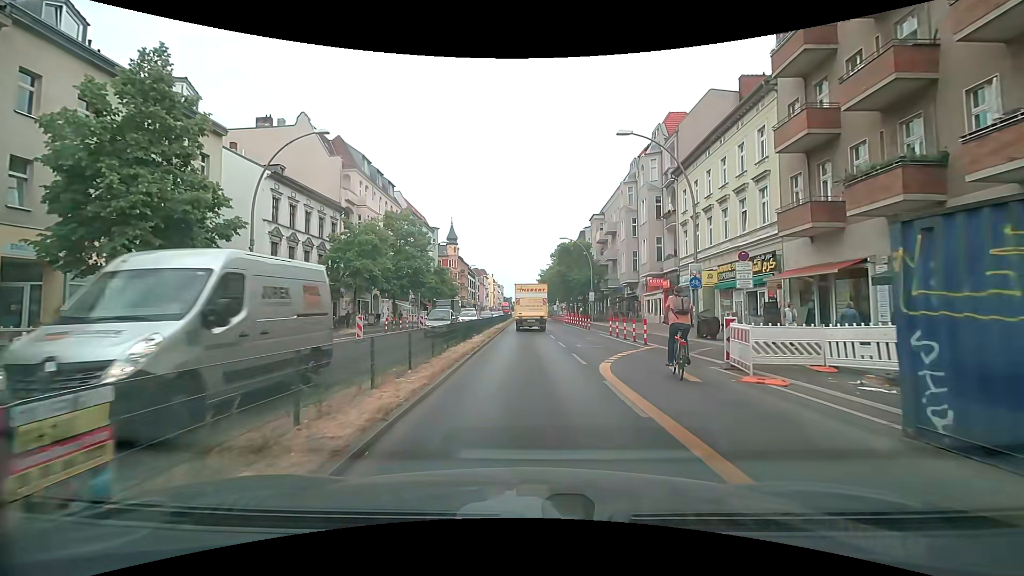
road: primary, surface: asphalt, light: Day
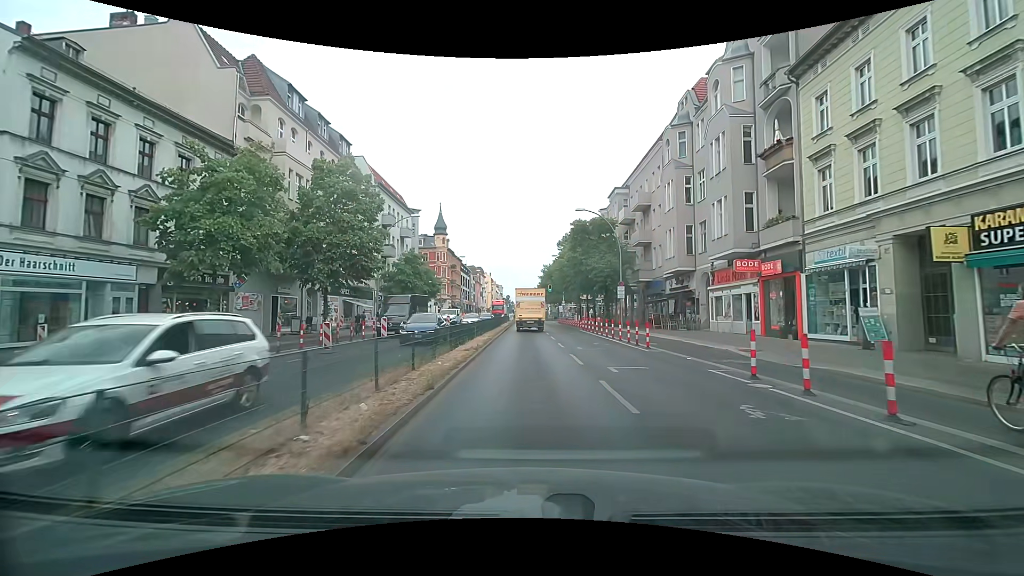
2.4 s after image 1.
(+0.3, +17.8) m; +1°
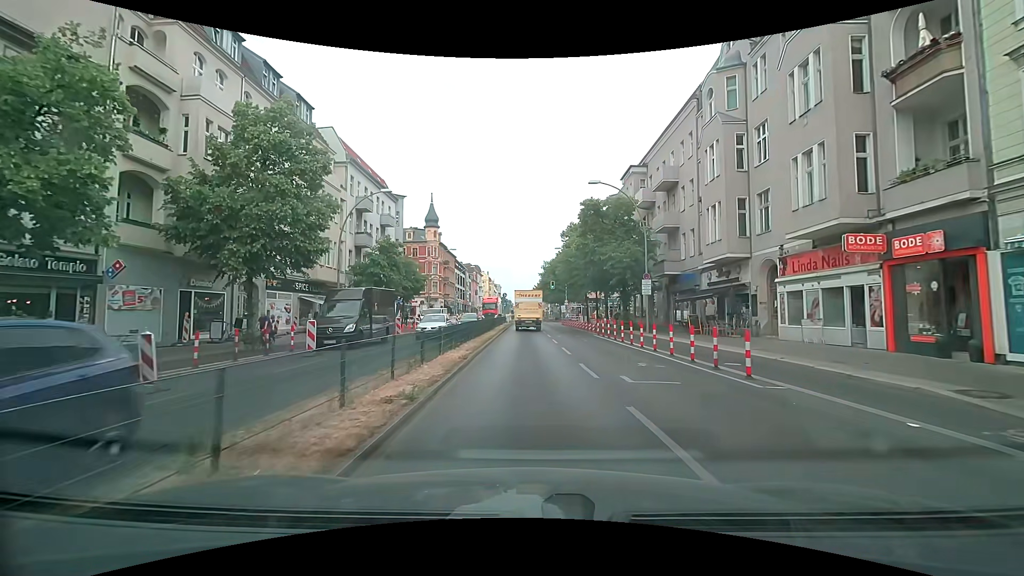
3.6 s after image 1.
(0.0, +9.1) m; 0°
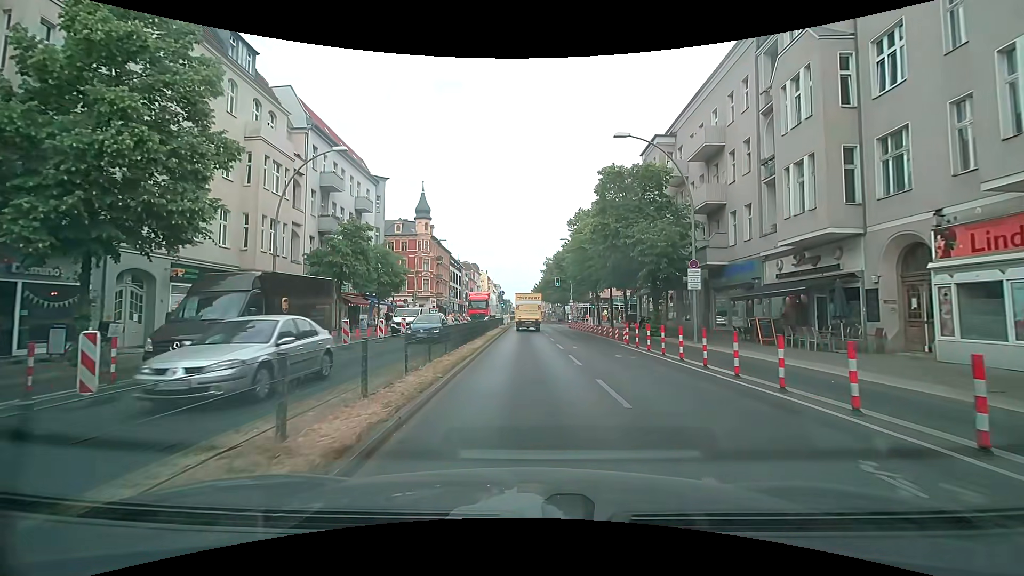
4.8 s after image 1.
(+0.1, +9.2) m; 0°
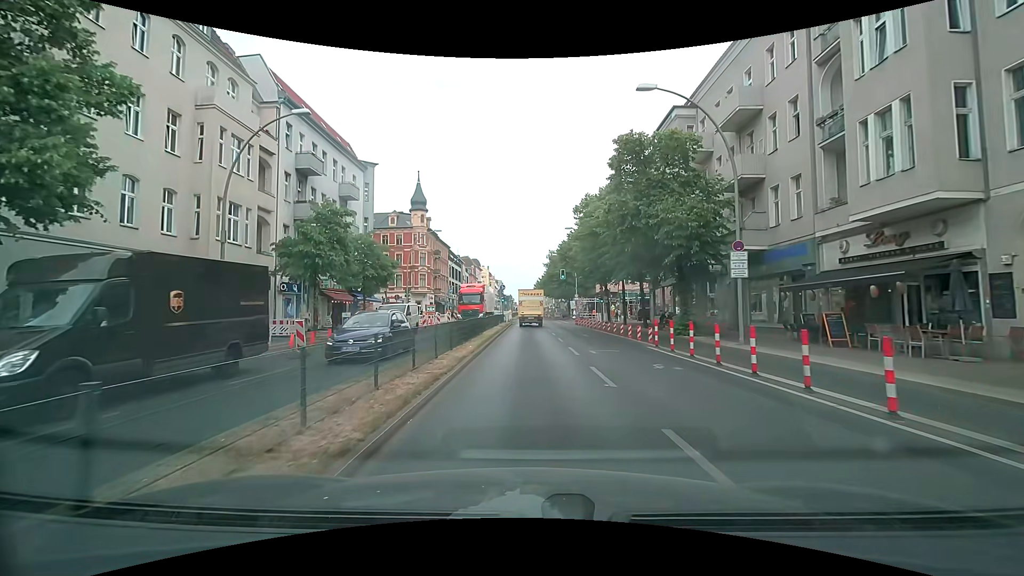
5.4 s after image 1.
(0.0, +4.7) m; -1°
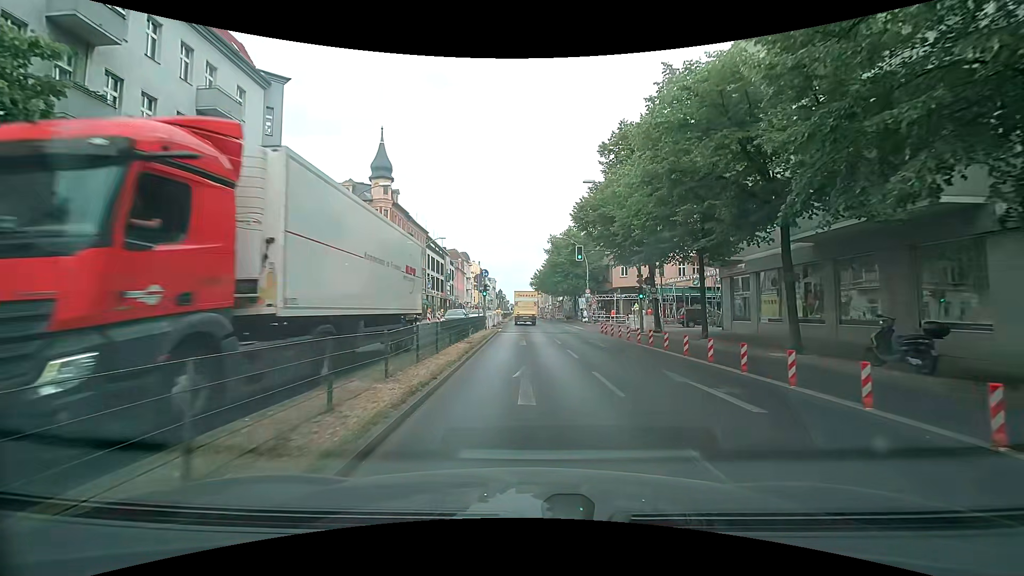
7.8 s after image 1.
(+0.2, +19.5) m; +2°
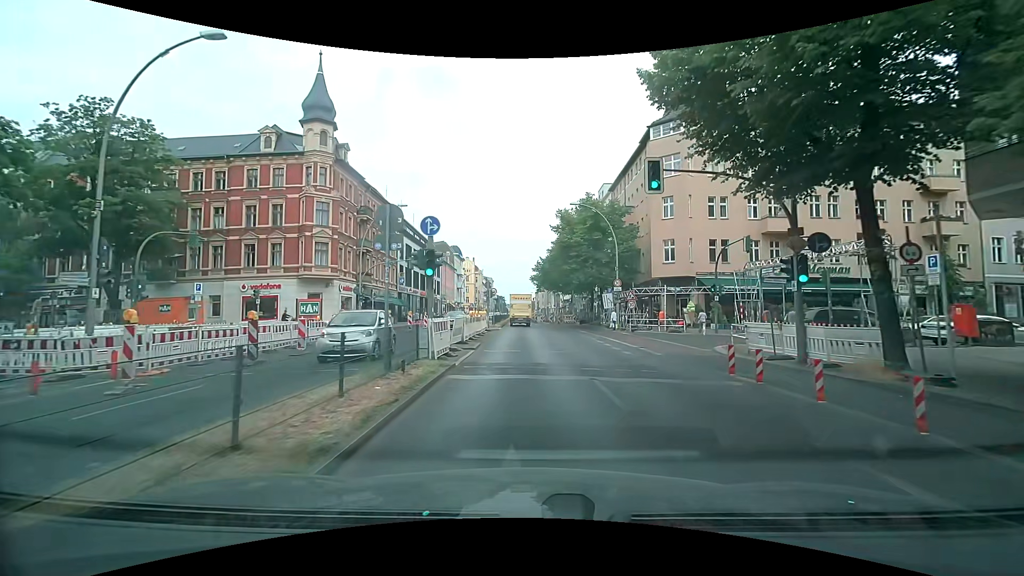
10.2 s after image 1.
(-0.1, +19.4) m; -1°
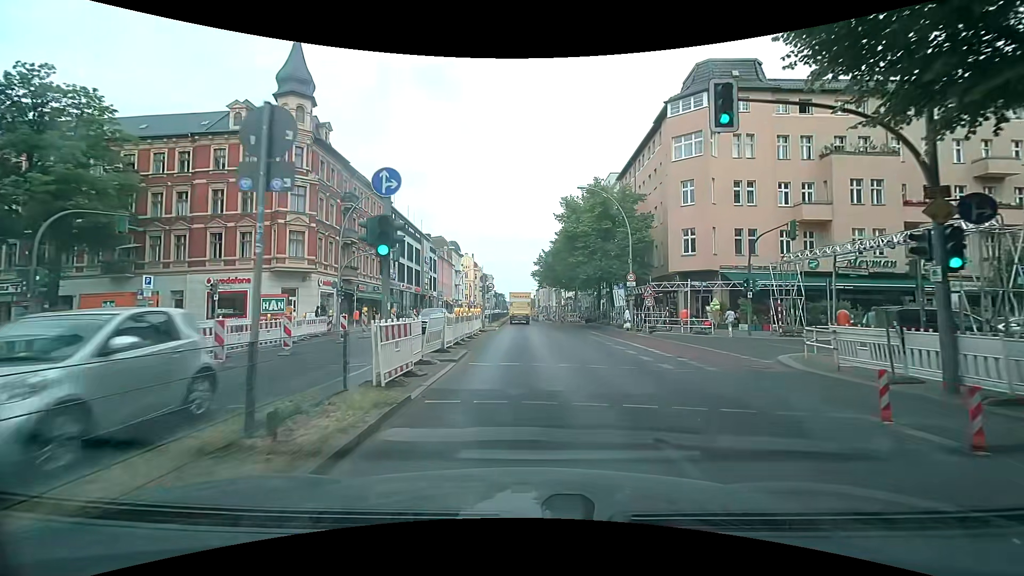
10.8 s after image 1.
(0.0, +4.8) m; +1°
(0, +10) (0, +20) (0, +30) (-1, +40) (-1, +50) (-1, +60) (-1, +70) (-2, +80) (-1, +90) (-1, +100) m
